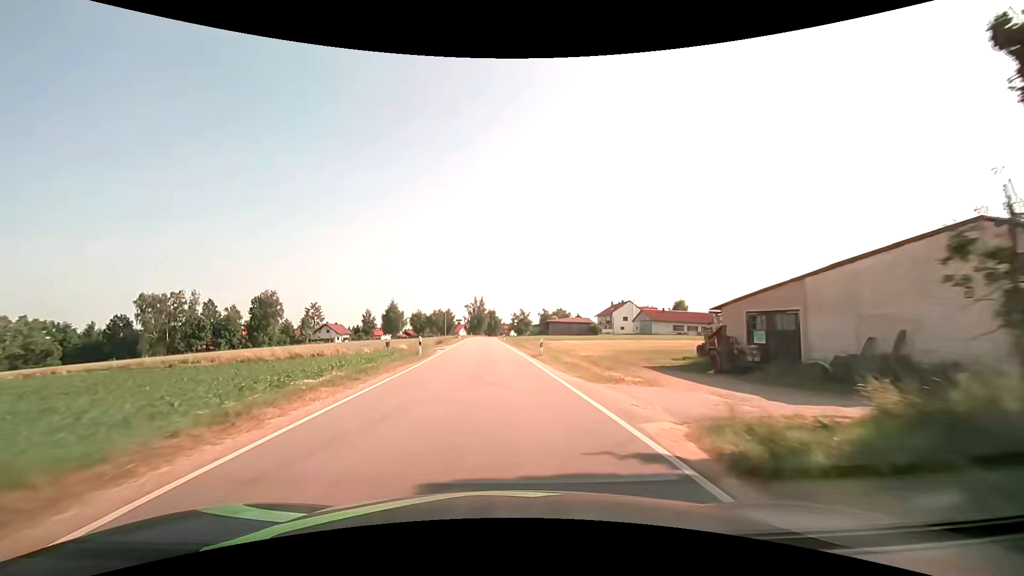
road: tertiary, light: Day
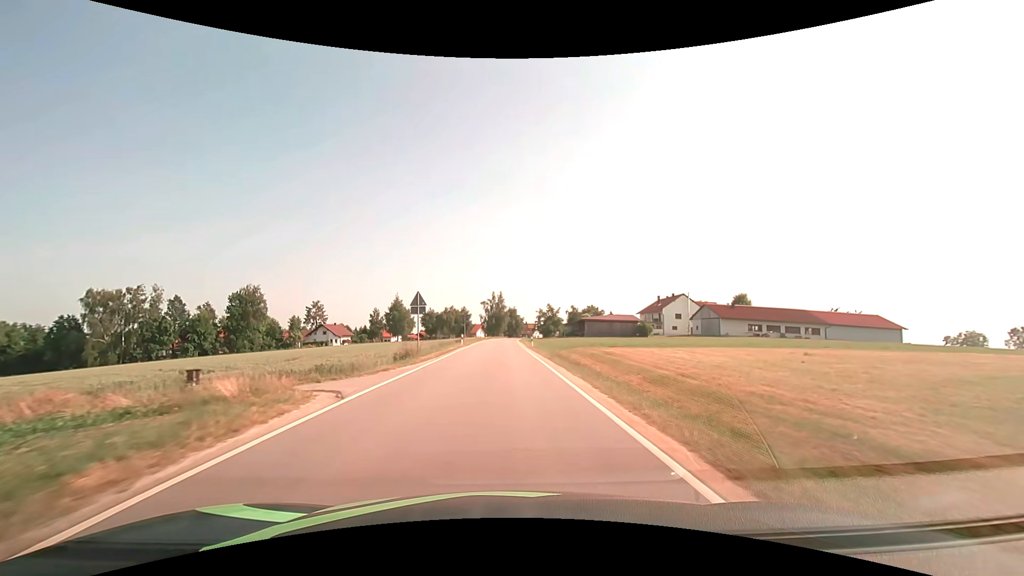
(-0.6, +26.2) m; -2°
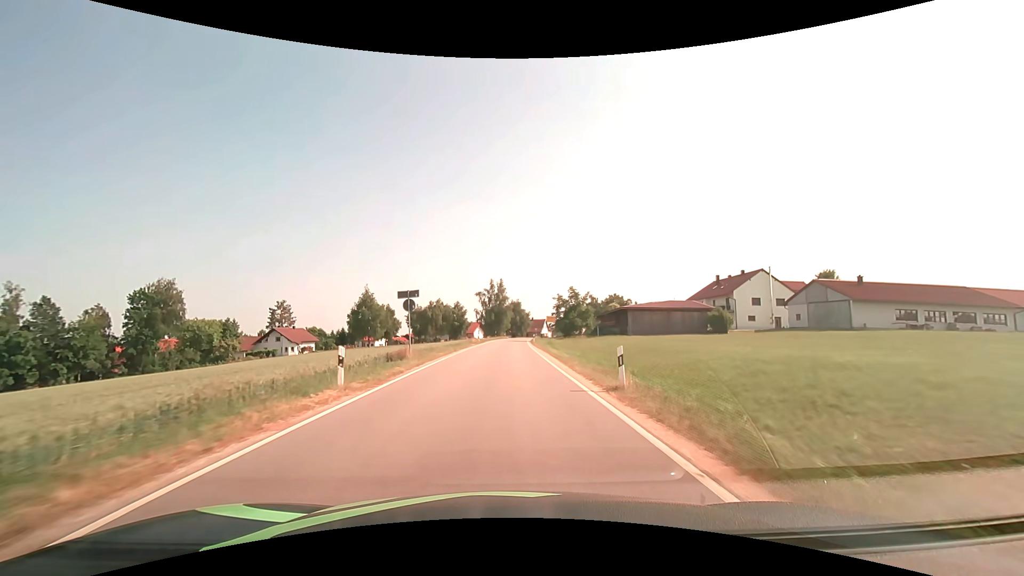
(-0.3, +34.2) m; 0°
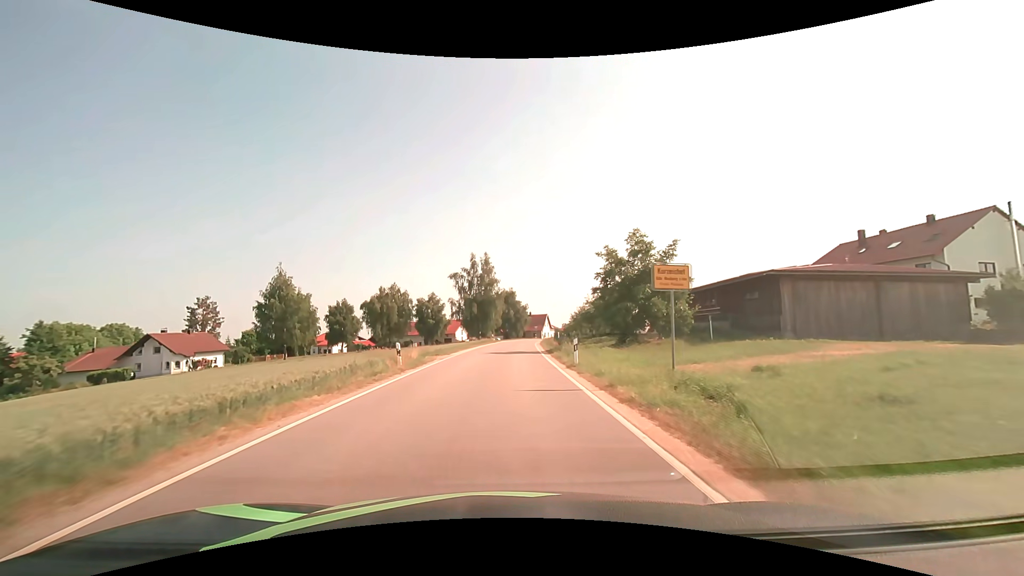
(+0.2, +39.7) m; +1°
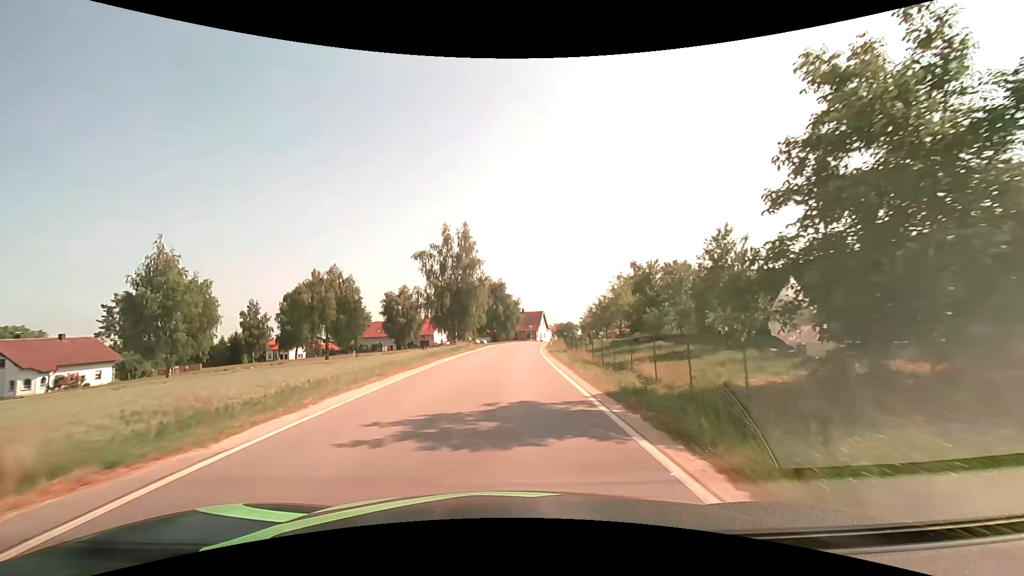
(+0.2, +23.2) m; +1°
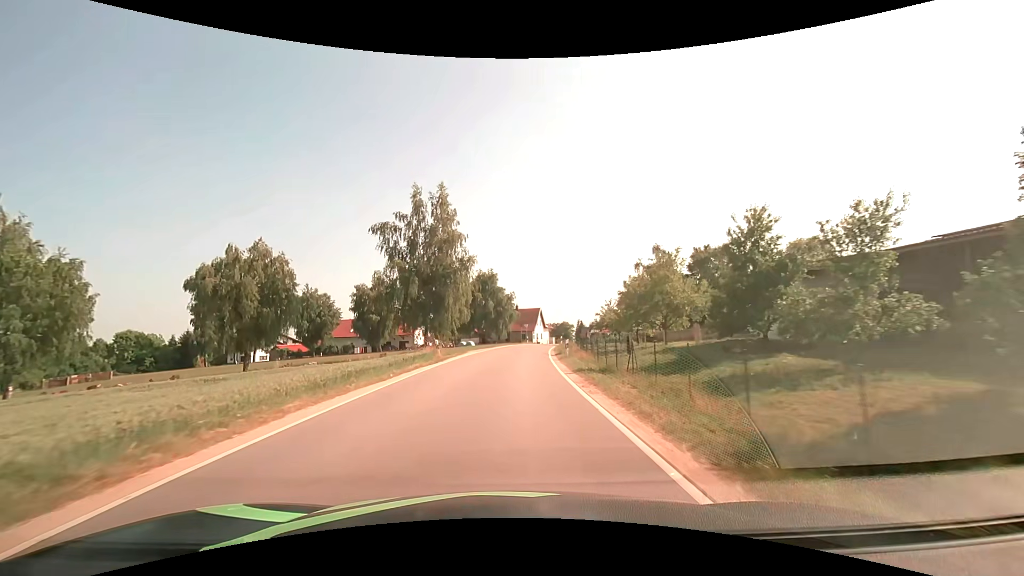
(+0.1, +15.3) m; +1°
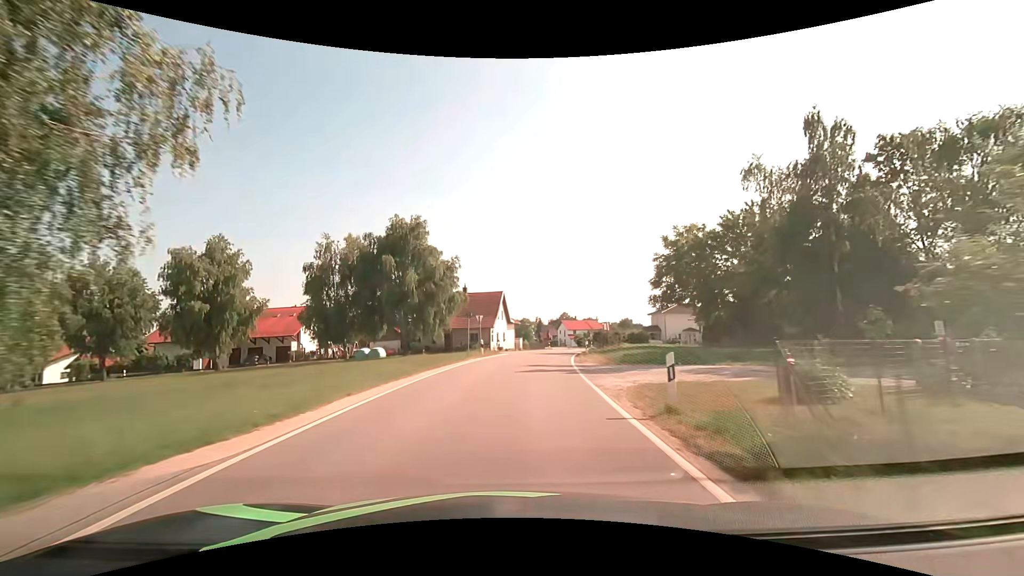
(+1.4, +38.1) m; +5°
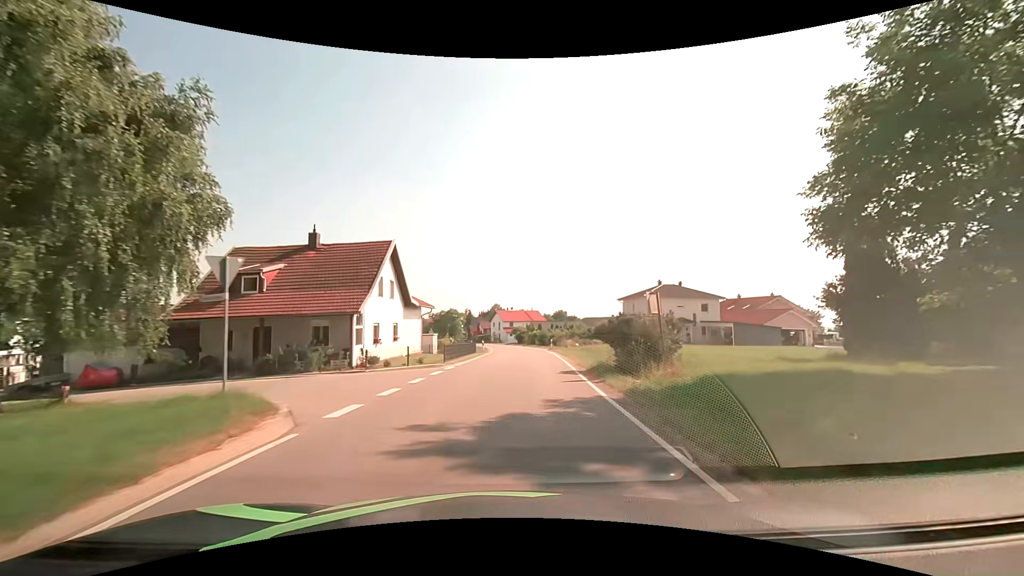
(+2.0, +30.6) m; +8°
(0, +10) (+1, +20) (+1, +30) (+2, +40) (+2, +50) (+2, +60) (+1, +70) (0, +80) (-1, +90) (-3, +100) m
